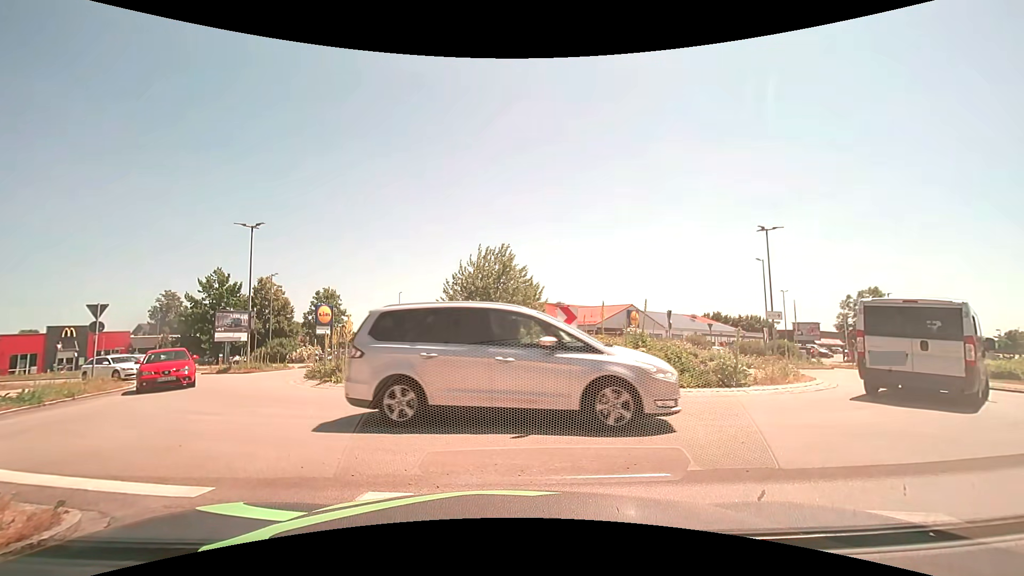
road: residential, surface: asphalt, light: Day
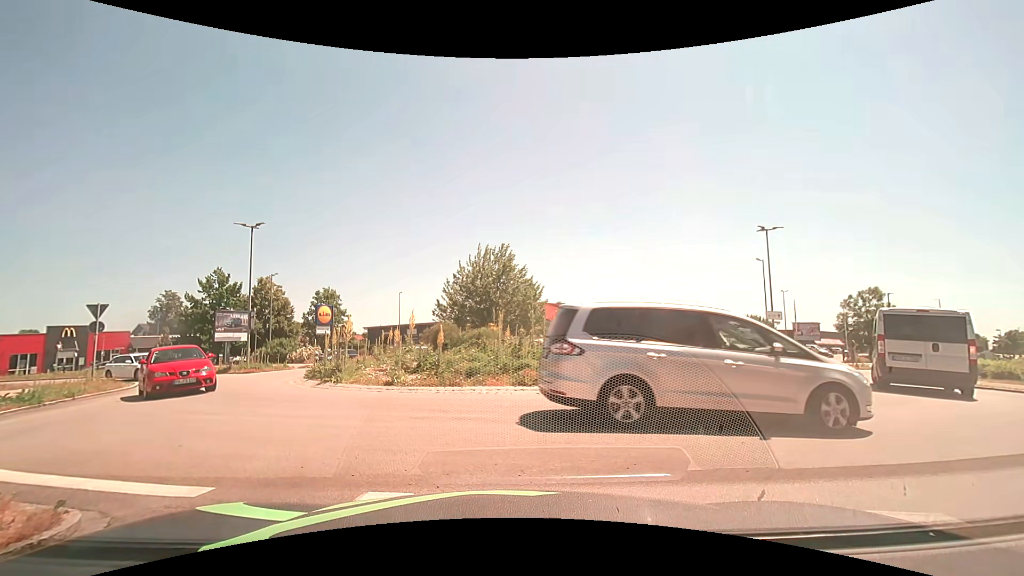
(0.0, 0.0) m; 0°
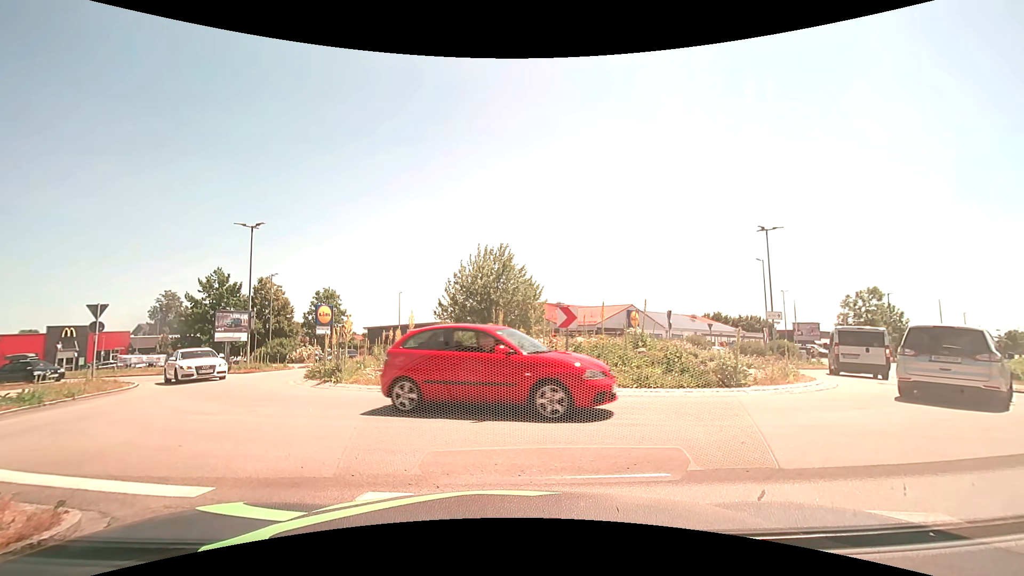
(0.0, 0.0) m; 0°
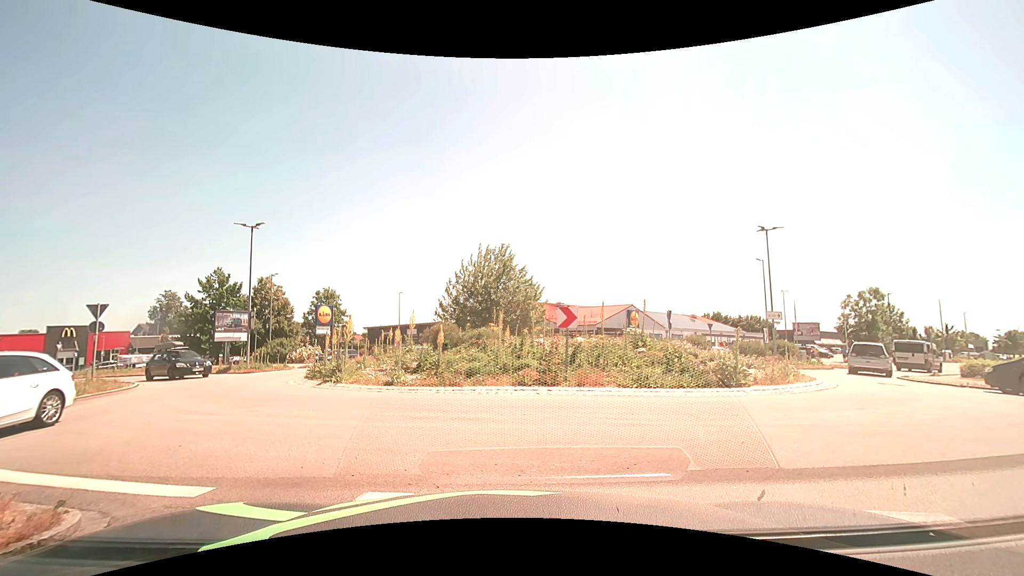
(0.0, 0.0) m; 0°
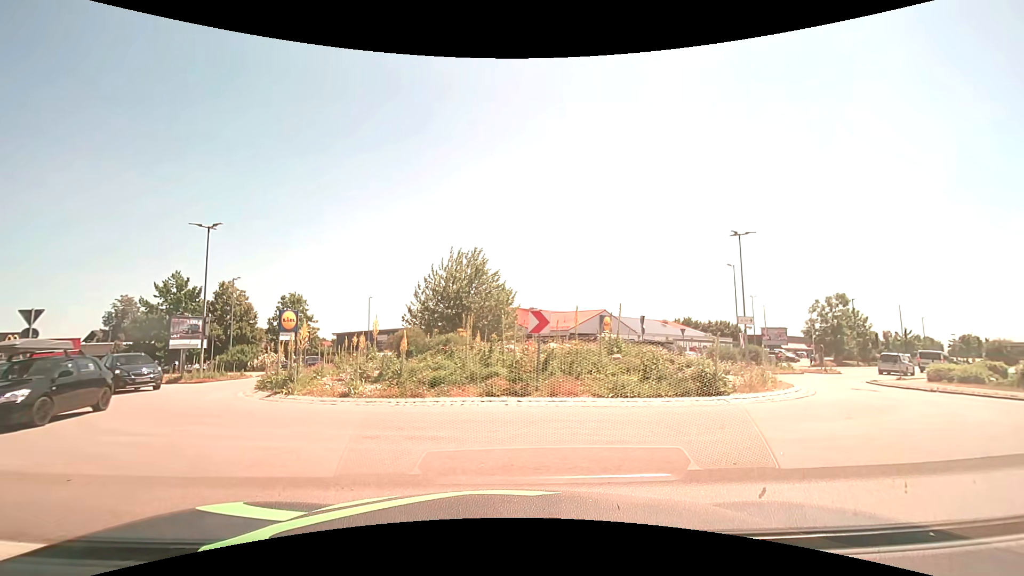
(0.0, +0.9) m; +4°
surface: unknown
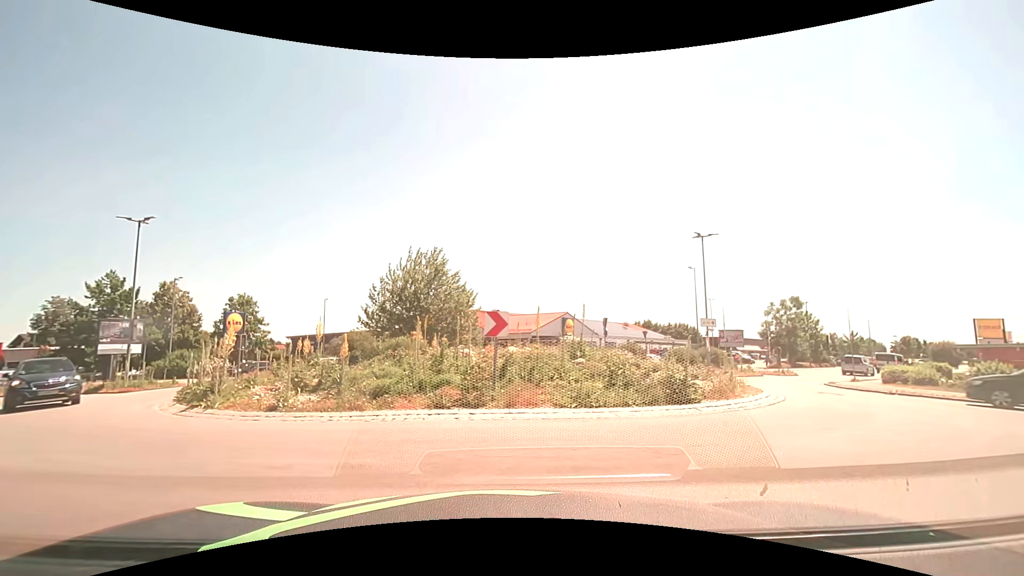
(+0.1, +1.2) m; +5°
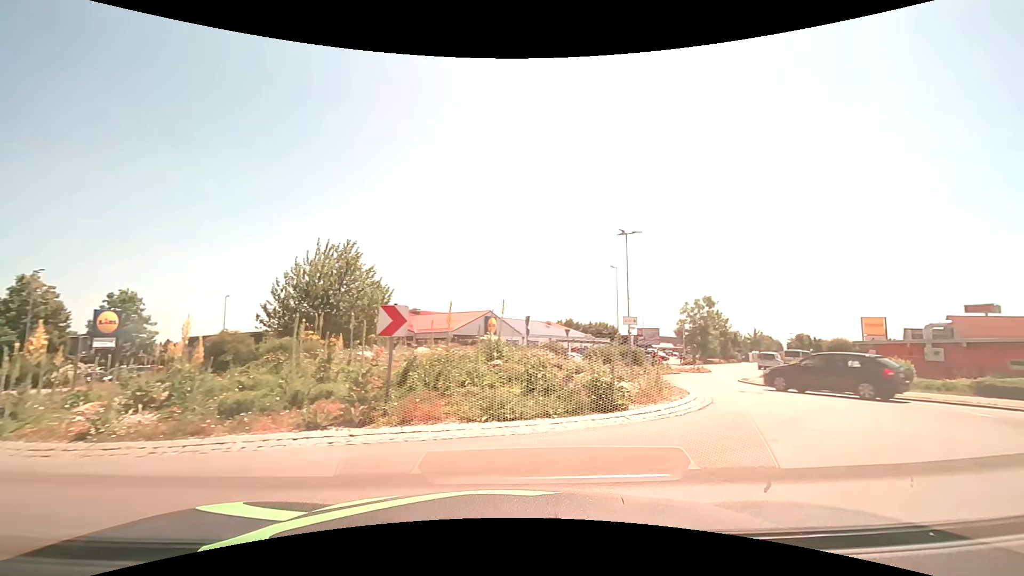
(+0.1, +1.8) m; +11°
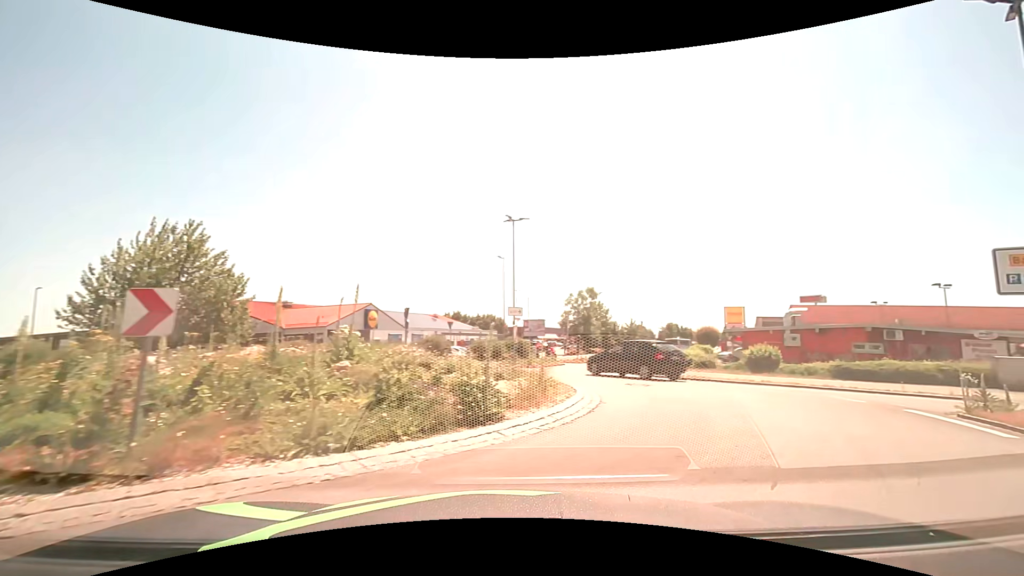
(+0.2, +2.3) m; +11°
(+3, +10) (+3, +19) (-3, +26) (-13, +26) (-21, +21) (-31, +18) (-41, +16) (-50, +14) (-60, +12) (-70, +9) m
